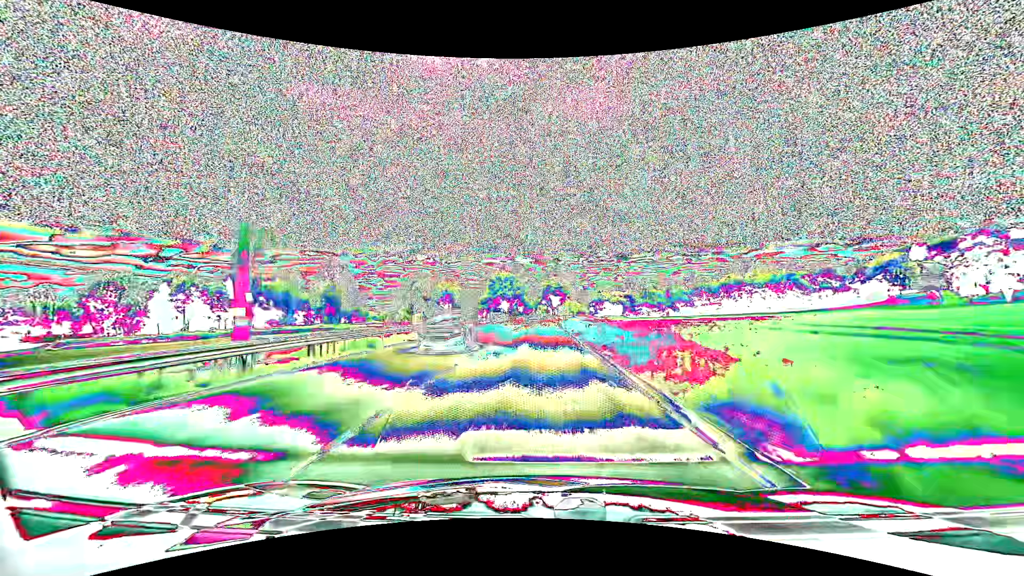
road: primary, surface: asphalt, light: Day
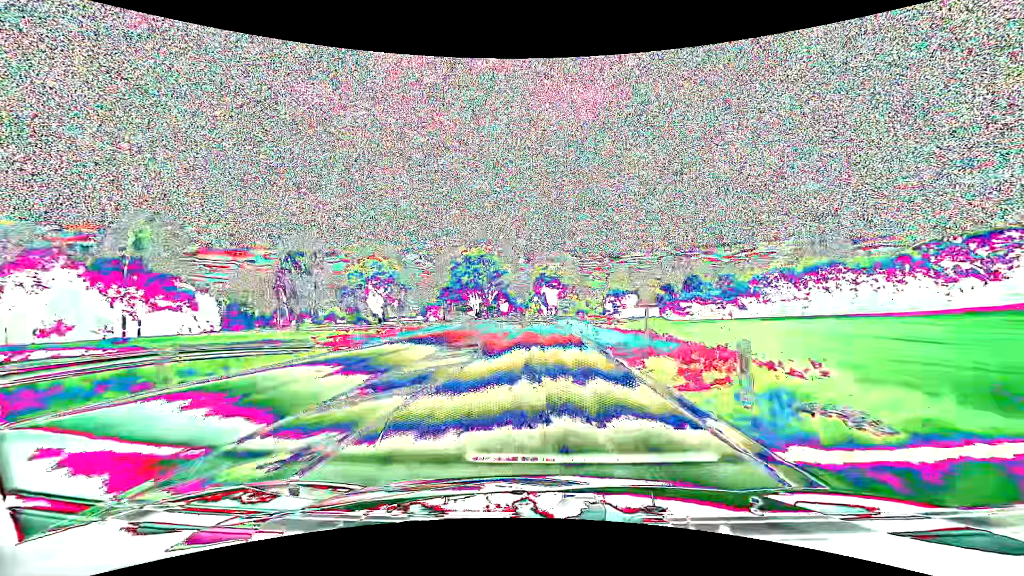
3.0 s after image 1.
(+0.6, +66.0) m; +1°
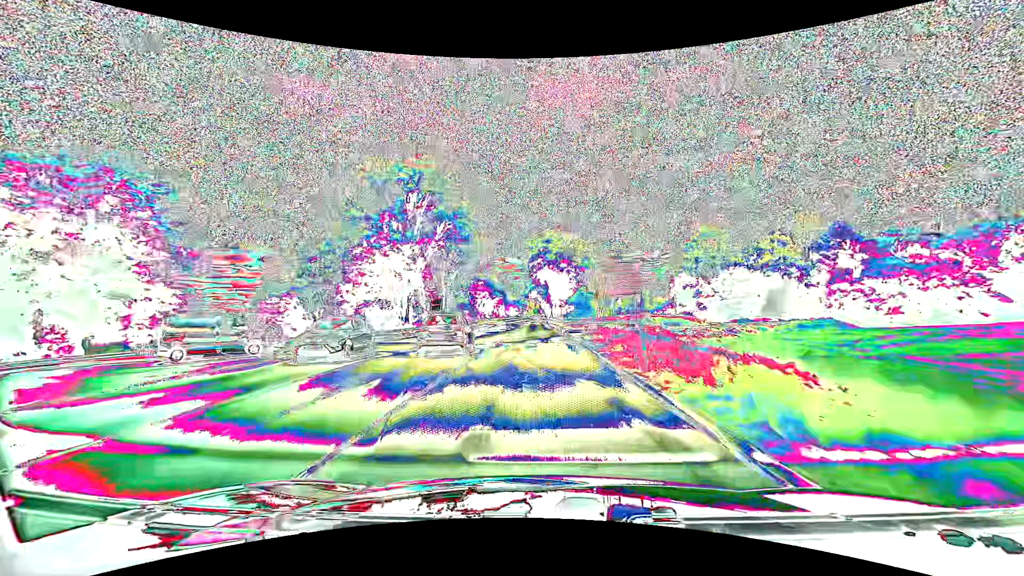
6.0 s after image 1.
(+0.4, +64.8) m; 0°
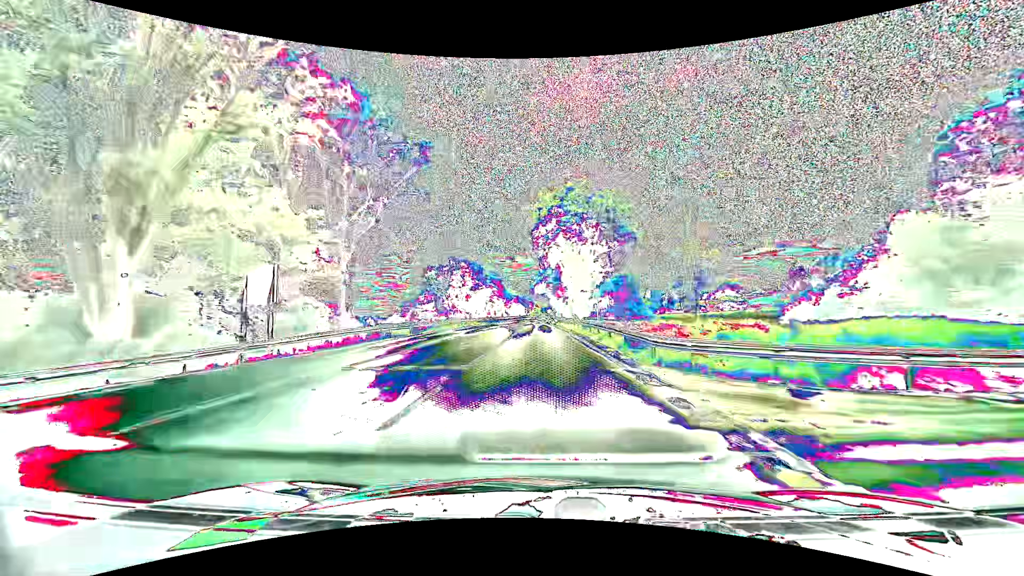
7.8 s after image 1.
(-0.2, +38.6) m; -1°
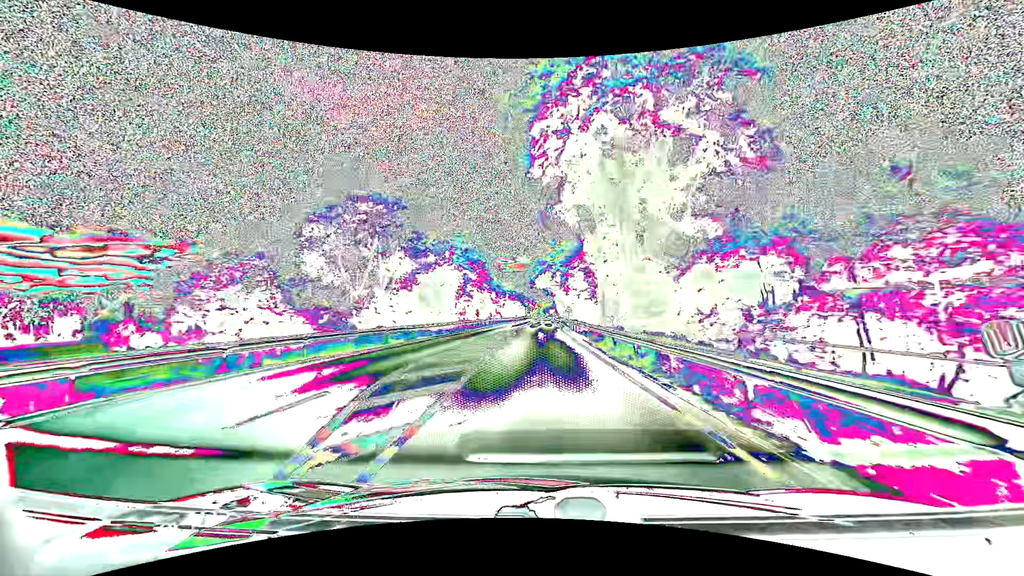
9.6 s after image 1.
(-0.3, +38.3) m; -1°
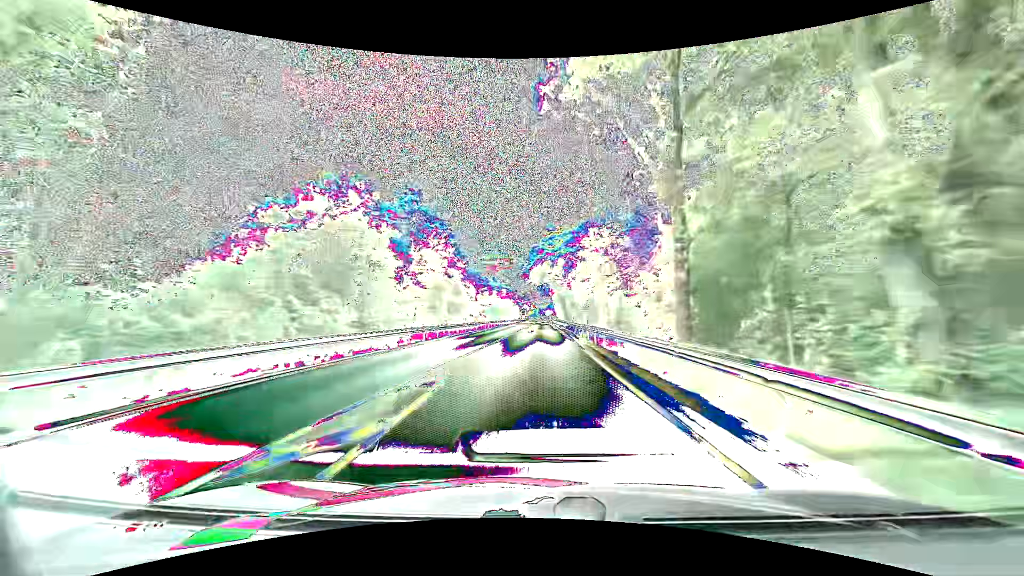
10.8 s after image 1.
(+0.1, +25.6) m; +1°
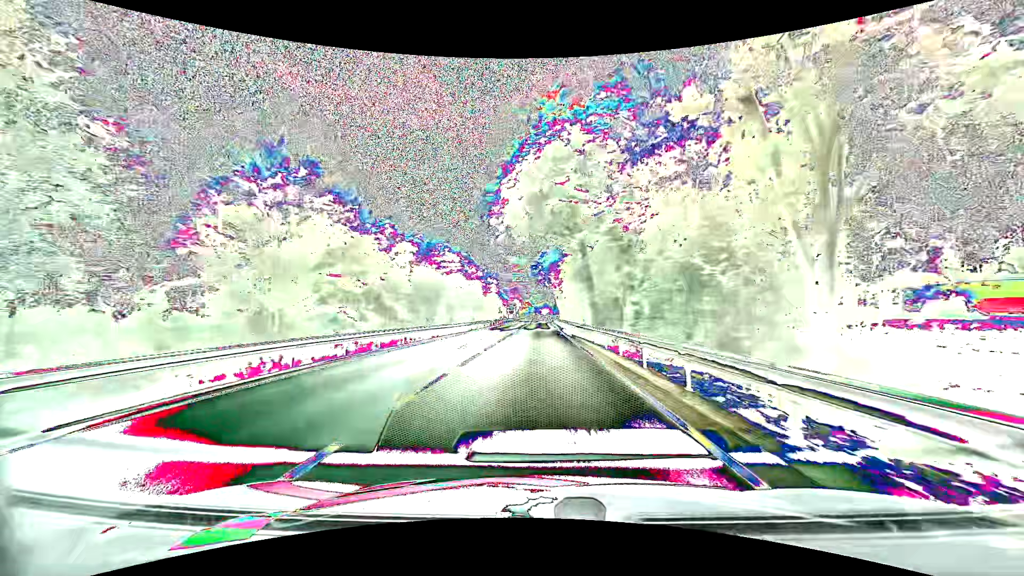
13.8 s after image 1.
(+0.4, +64.5) m; 0°
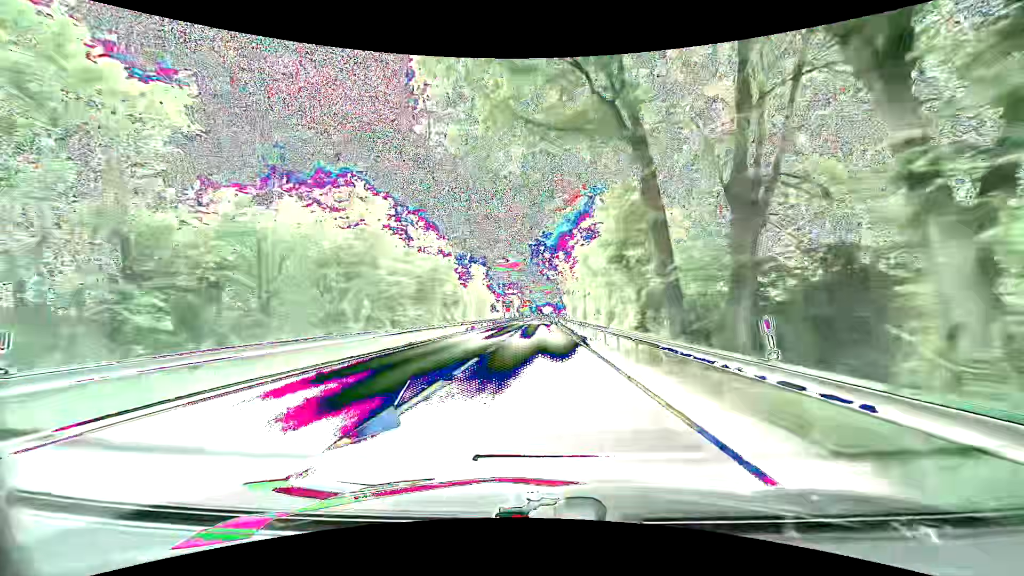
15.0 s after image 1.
(-0.1, +26.0) m; 0°
(0, +10) (0, +20) (0, +30) (0, +40) (0, +50) (0, +60) (0, +70) (0, +80) (0, +90) (+1, +100) m
